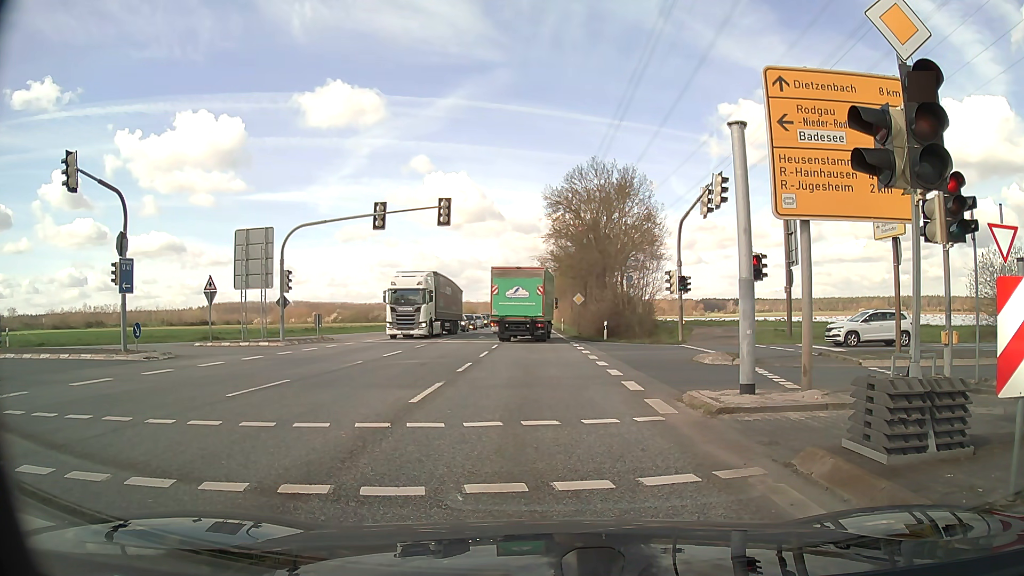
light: Day
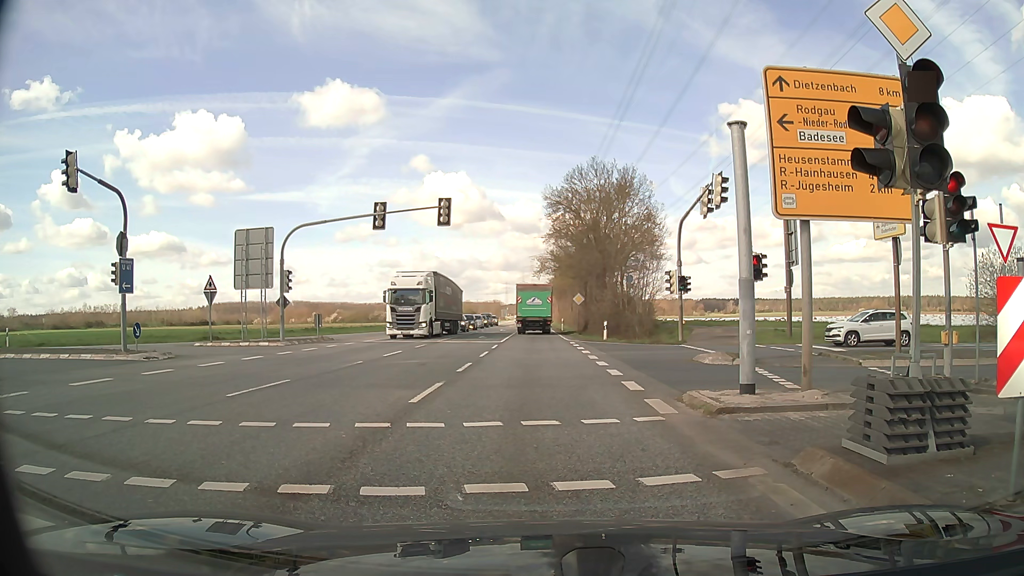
(0.0, 0.0) m; 0°
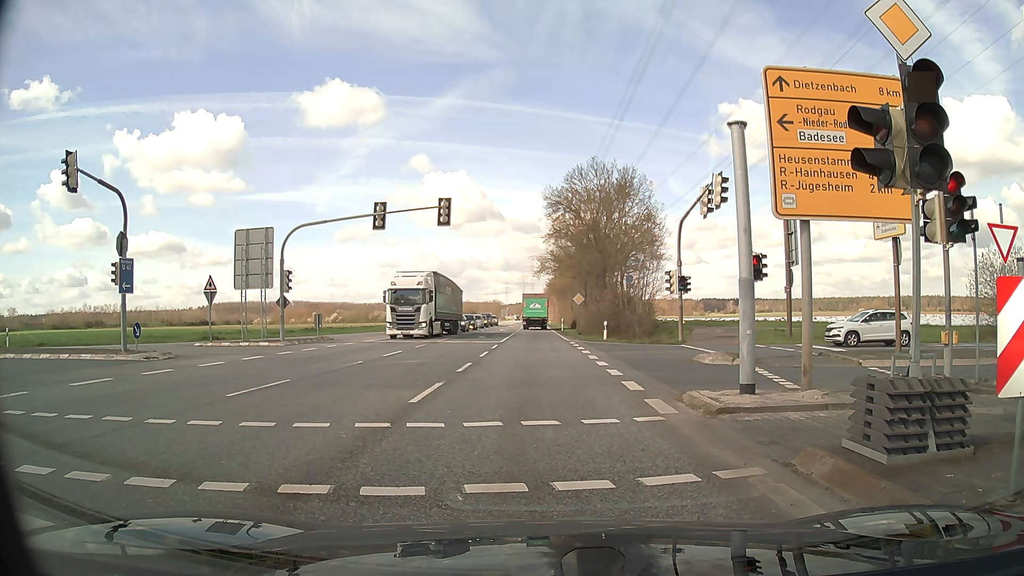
(0.0, 0.0) m; 0°
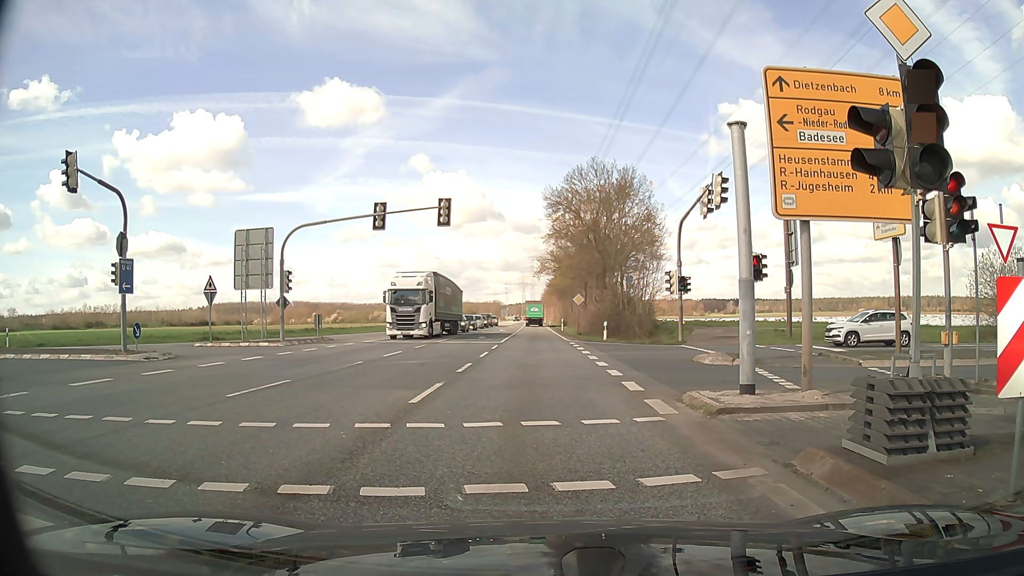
(0.0, 0.0) m; 0°
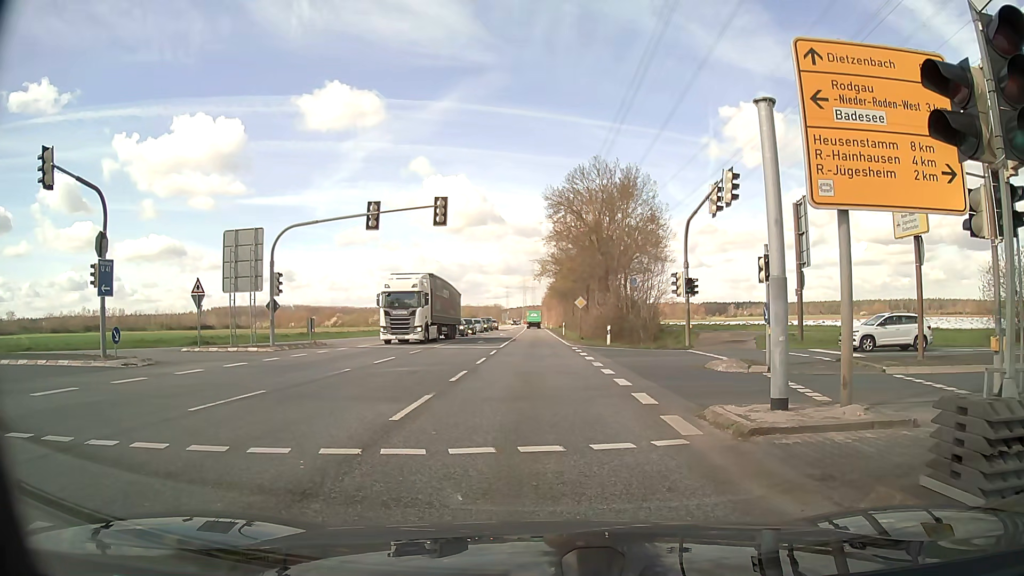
(0.0, +1.6) m; -1°
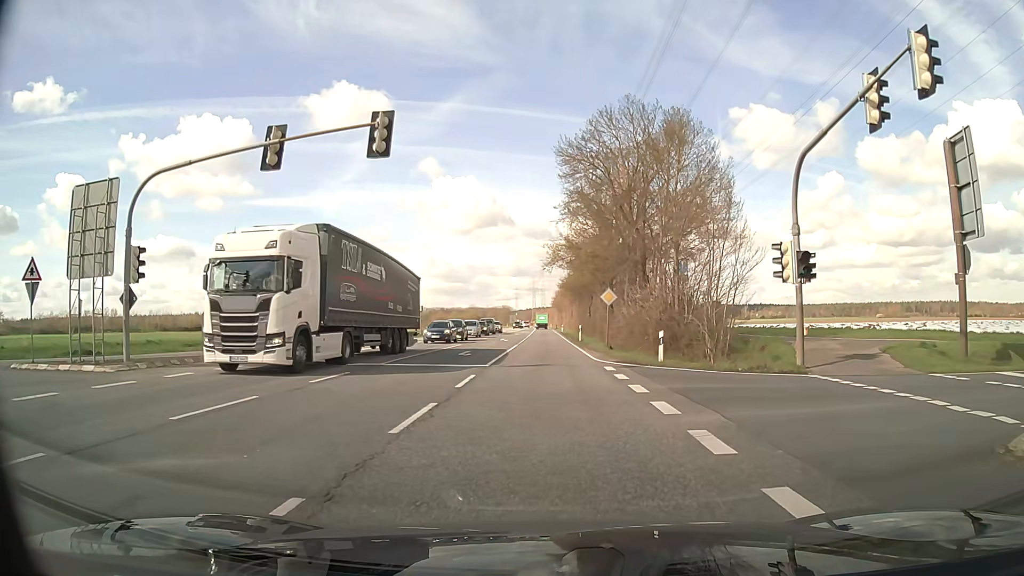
(+0.1, +13.7) m; 0°
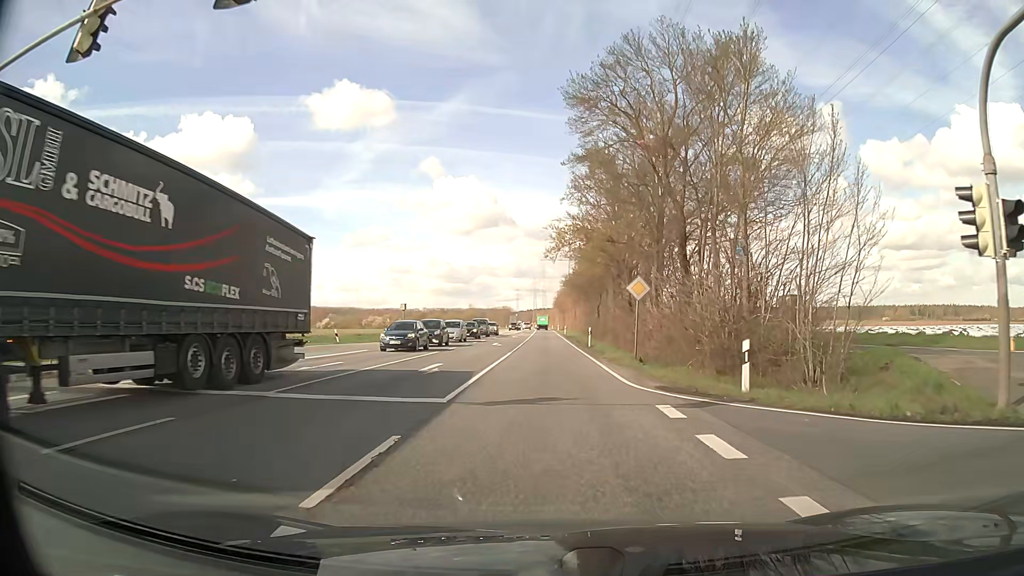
(0.0, +9.5) m; 0°
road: secondary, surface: asphalt
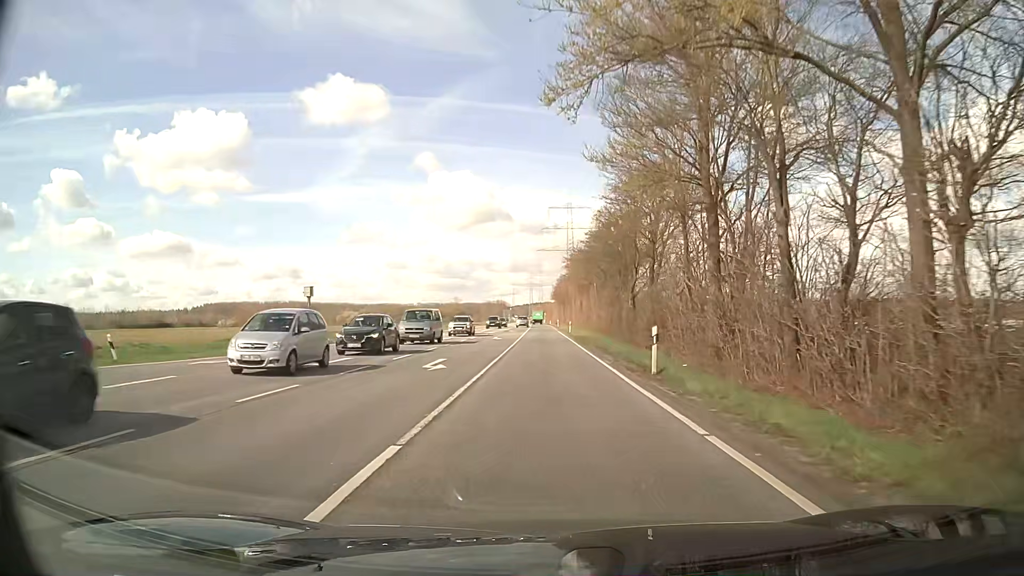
(-0.1, +25.2) m; 0°
(0, +10) (0, +20) (0, +30) (0, +40) (0, +50) (0, +60) (0, +70) (0, +80) (0, +90) (-1, +100) m
